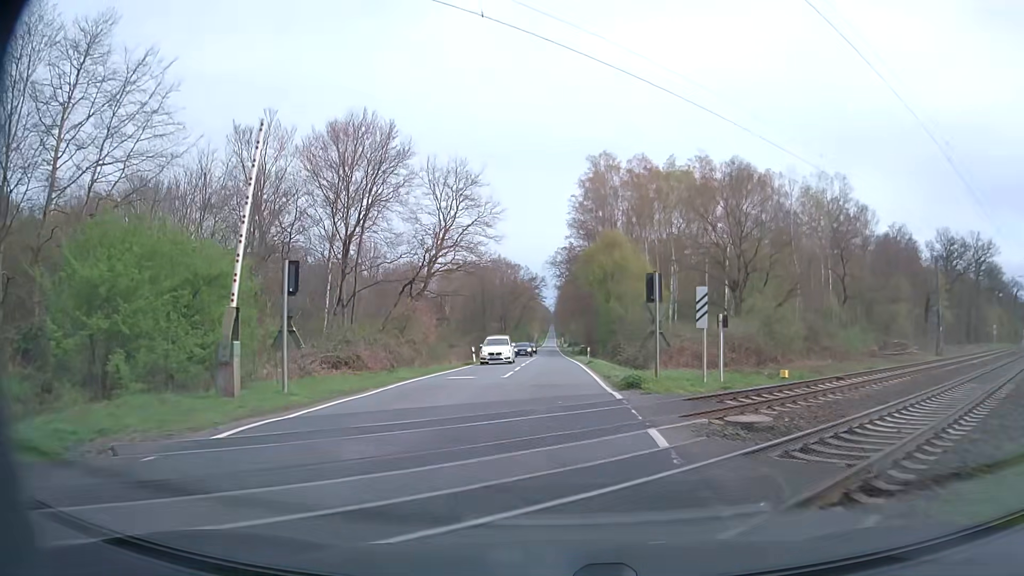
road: secondary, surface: asphalt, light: Day
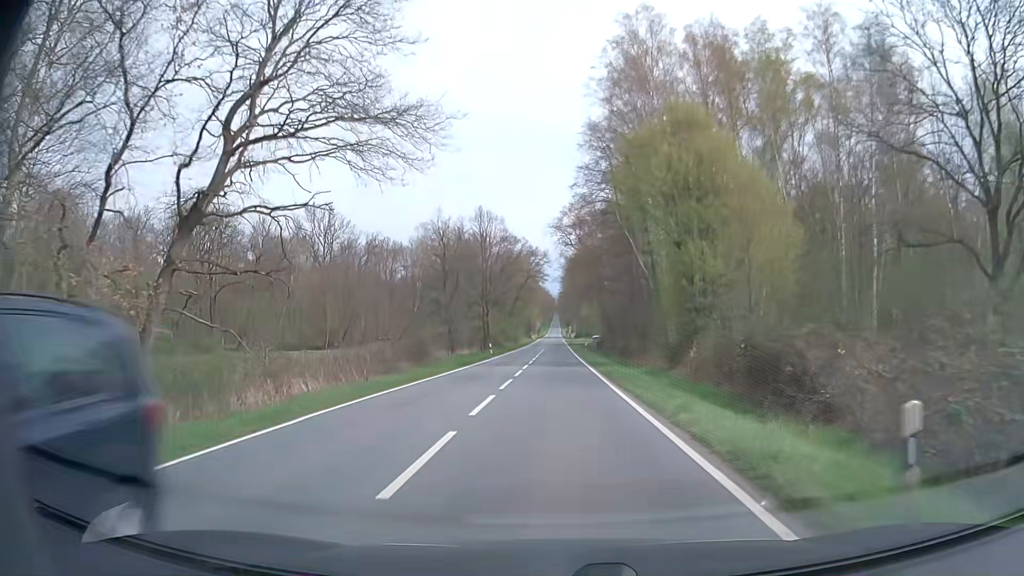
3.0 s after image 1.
(+0.3, +41.1) m; 0°
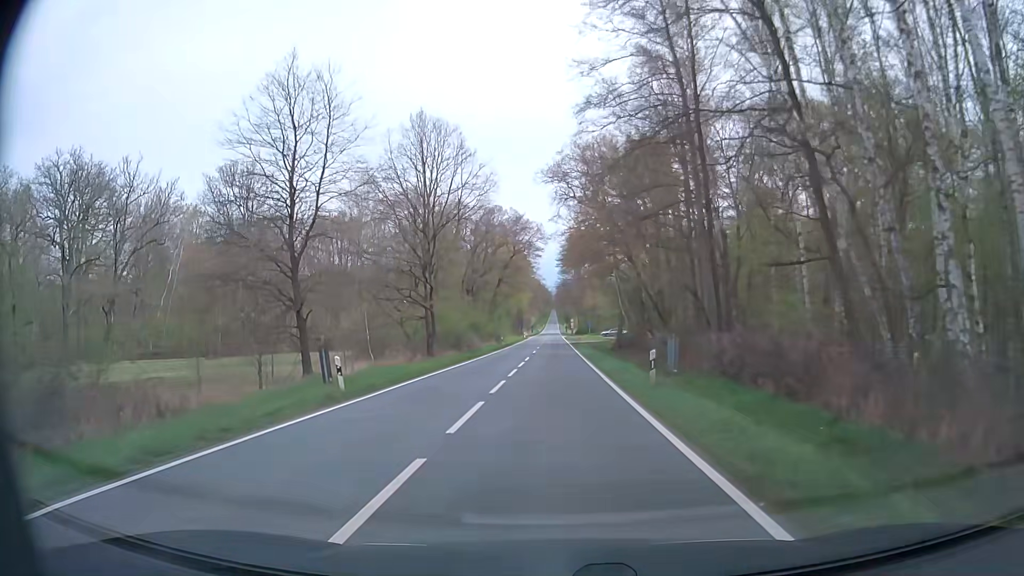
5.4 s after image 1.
(0.0, +38.5) m; 0°
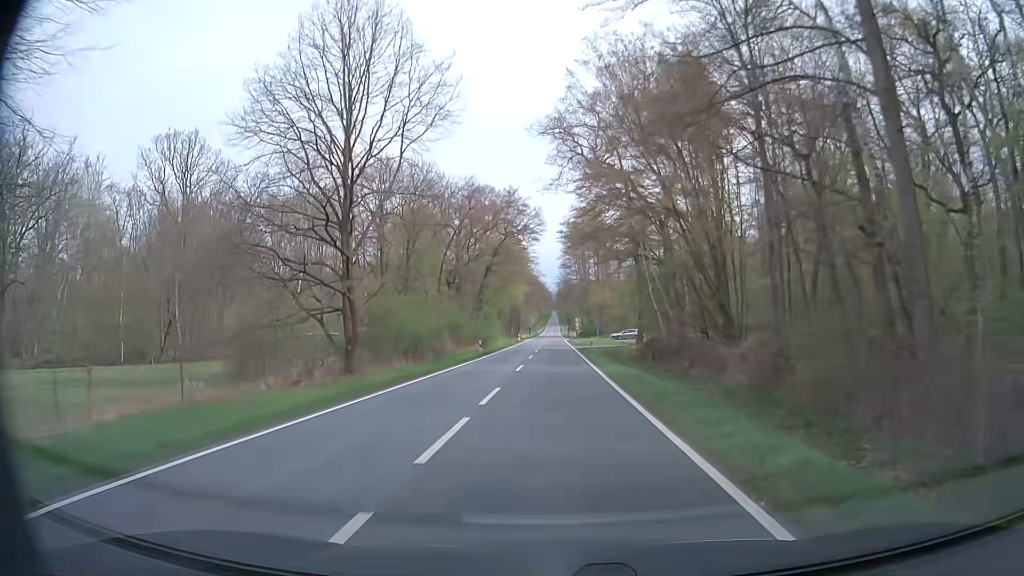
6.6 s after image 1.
(0.0, +20.4) m; 0°
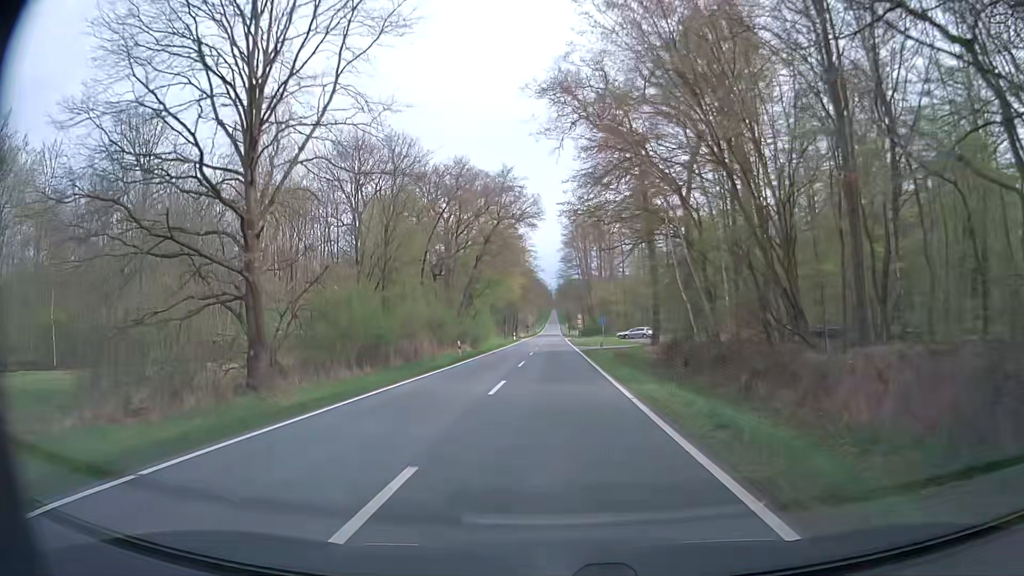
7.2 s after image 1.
(0.0, +10.3) m; +1°
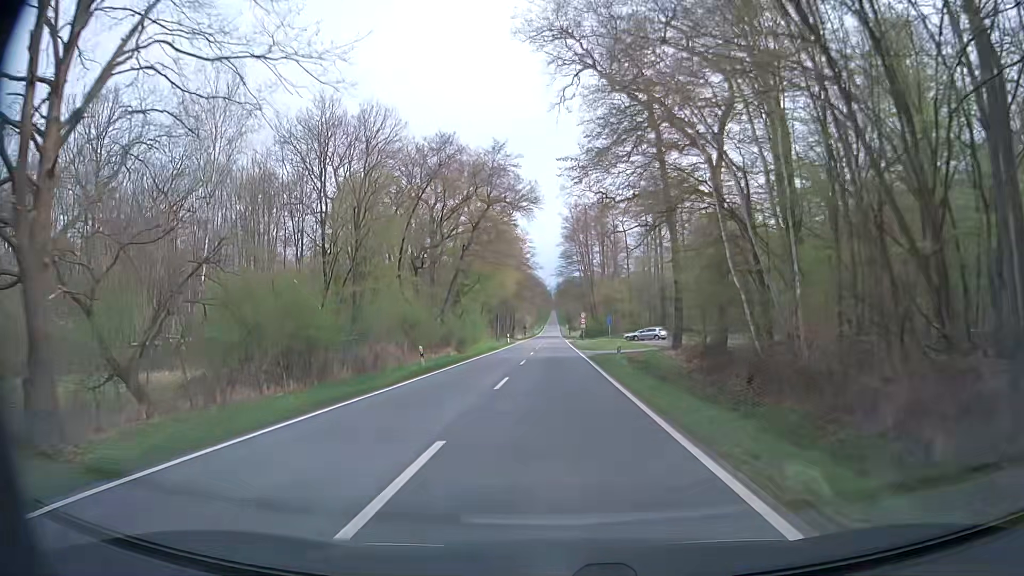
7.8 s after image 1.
(-0.1, +10.4) m; 0°
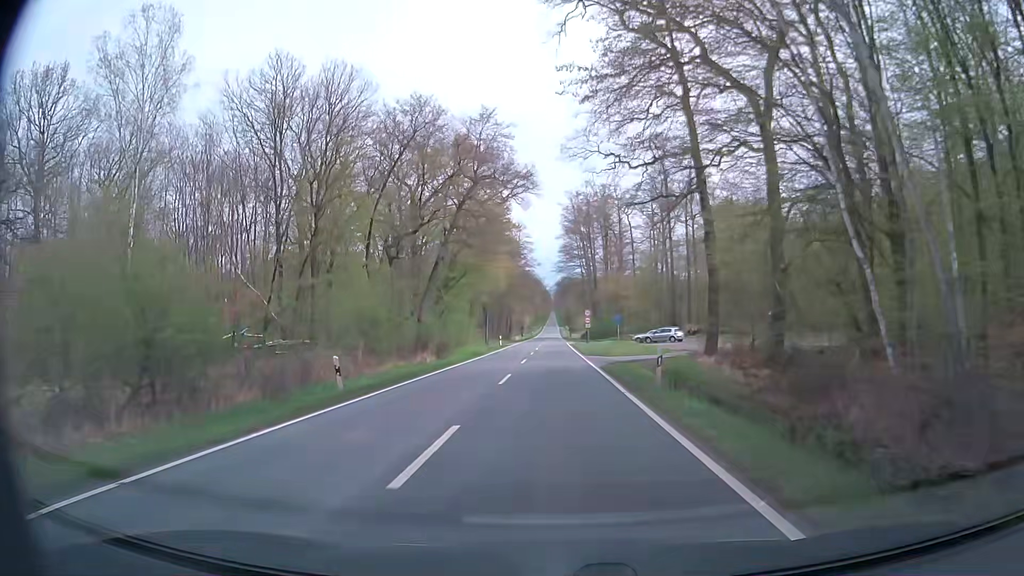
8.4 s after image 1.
(0.0, +10.4) m; 0°
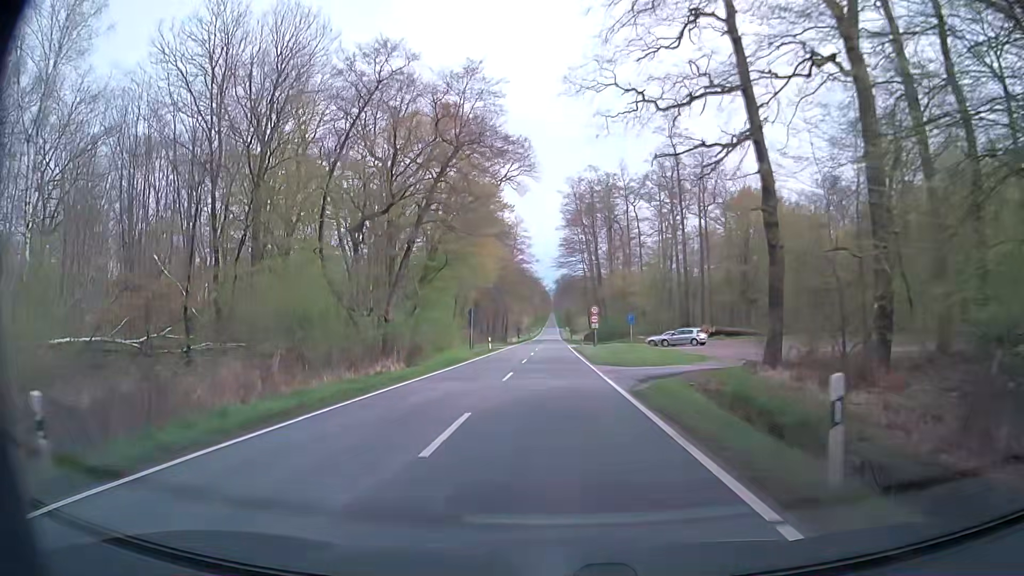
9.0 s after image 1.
(0.0, +10.5) m; 0°
(0, +10) (0, +20) (0, +30) (0, +40) (0, +50) (0, +60) (0, +70) (0, +80) (0, +90) (0, +100) m
